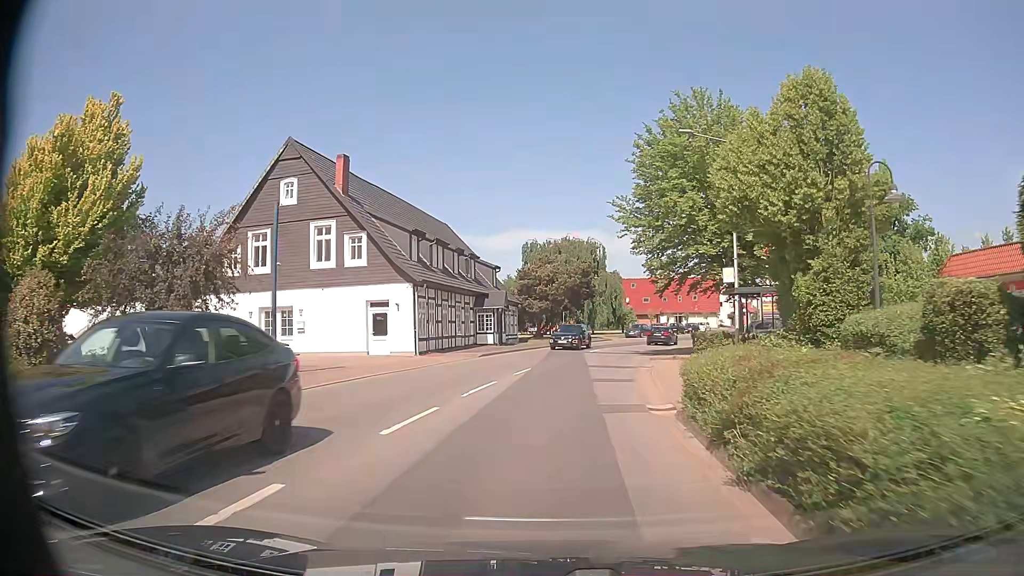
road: secondary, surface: asphalt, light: Day
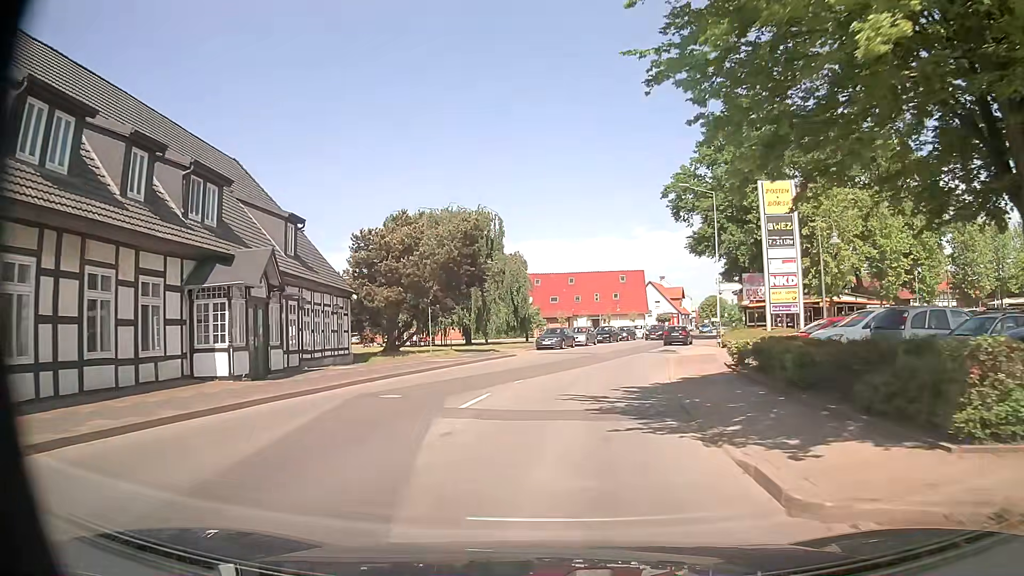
(+2.0, +26.5) m; +8°
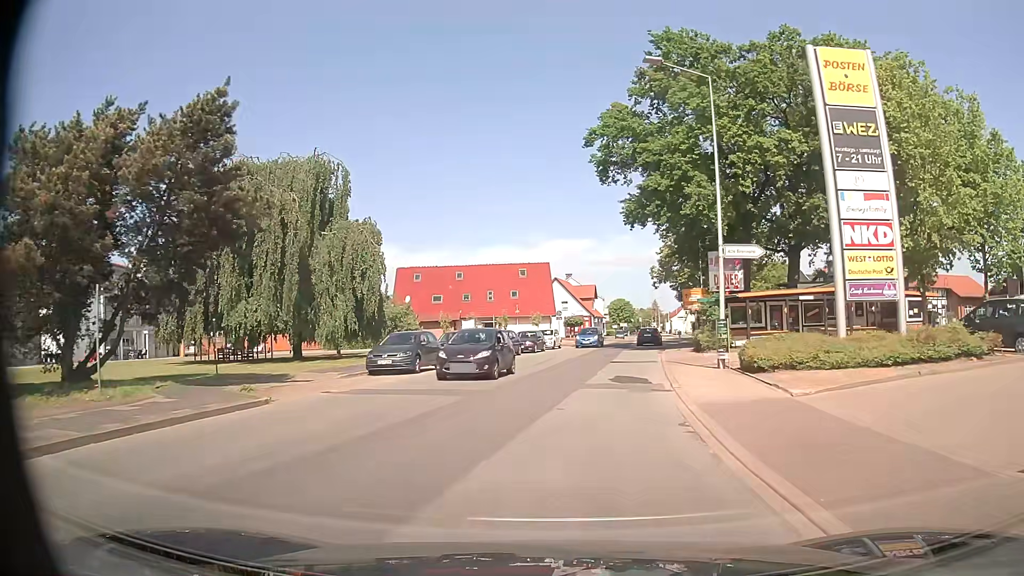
(+1.8, +20.6) m; +9°
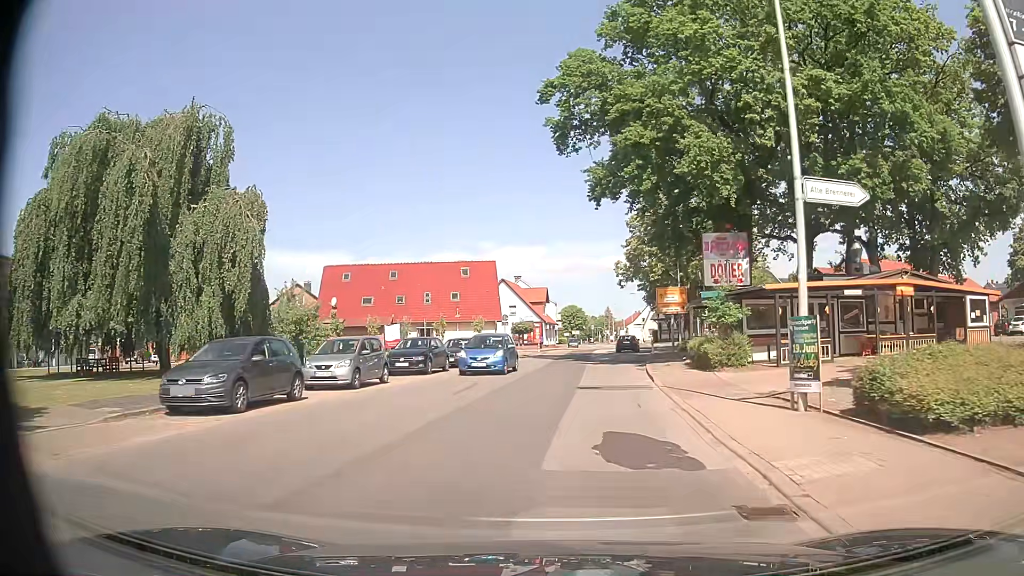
(+0.4, +10.4) m; +4°
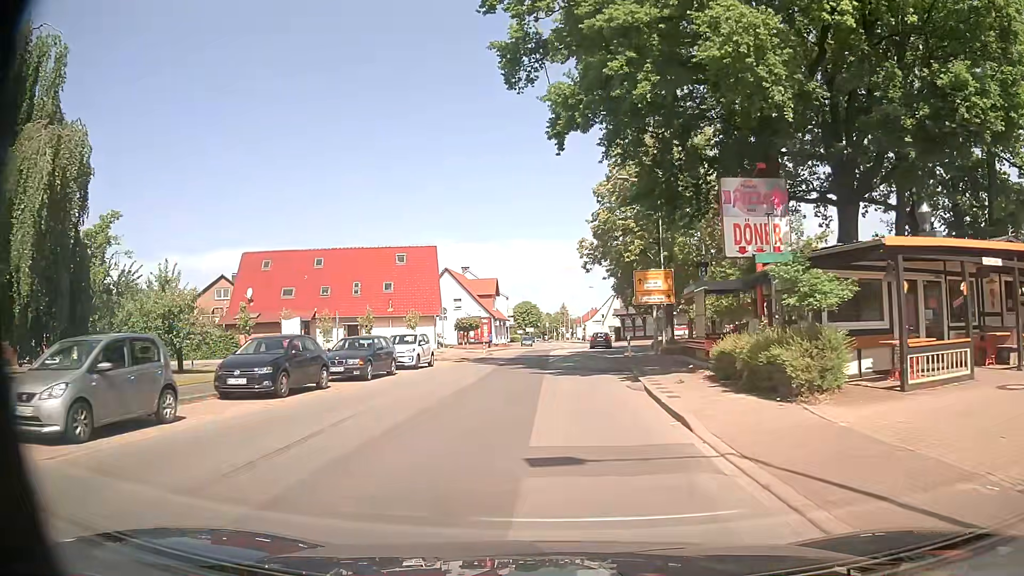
(+0.4, +10.6) m; +4°
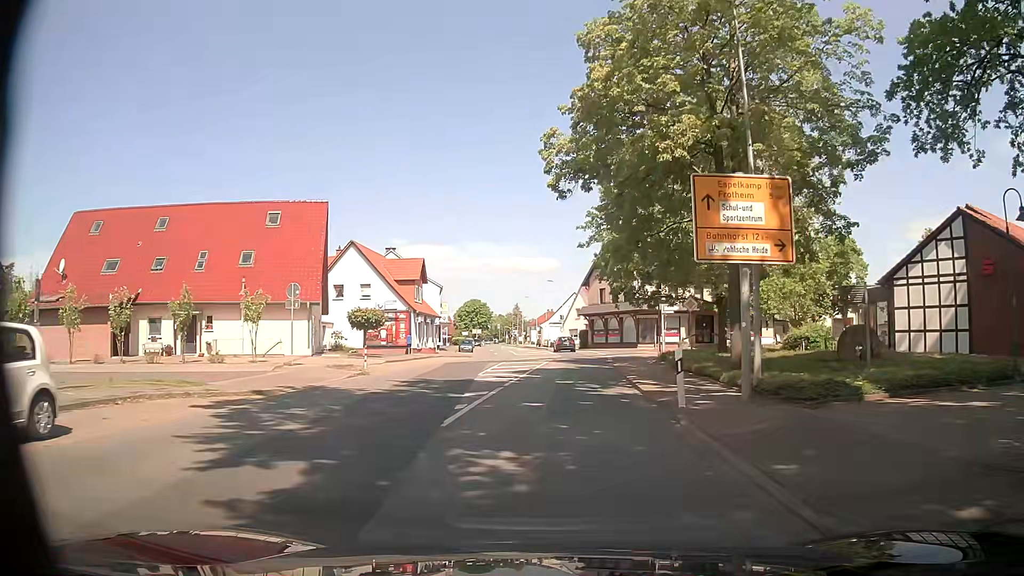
(+0.8, +22.1) m; +4°
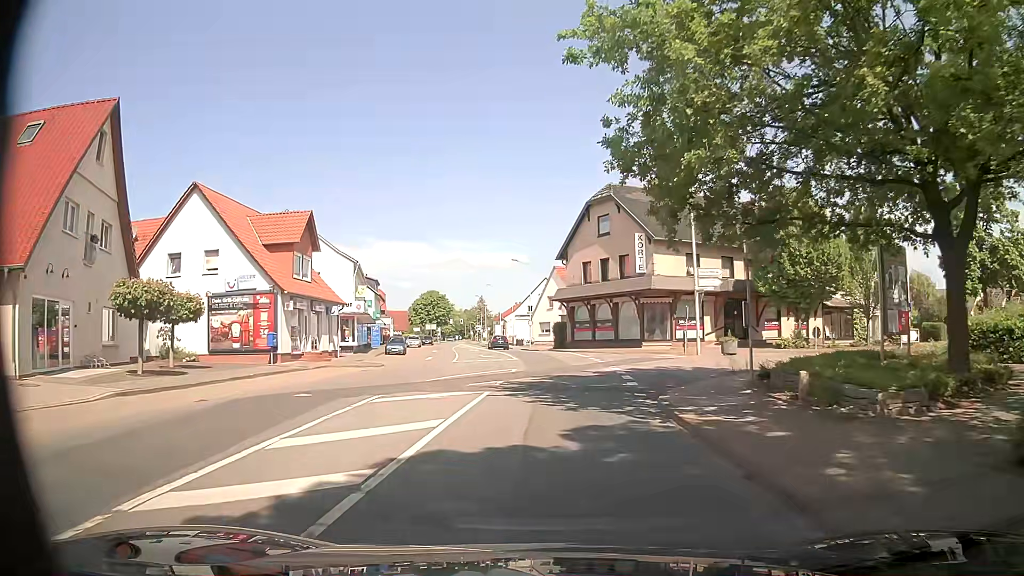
(+0.4, +21.6) m; +2°
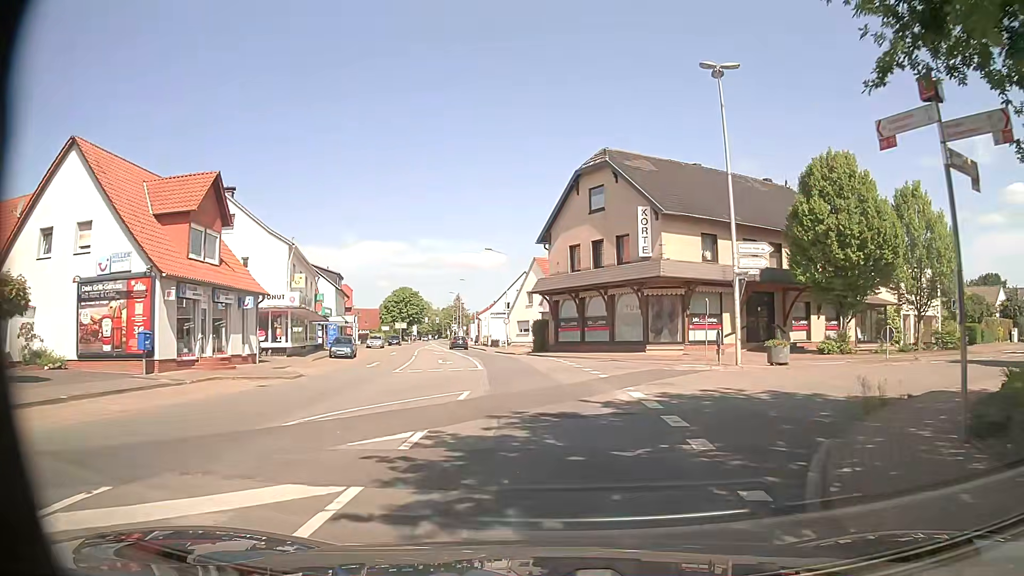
(0.0, +9.3) m; +1°
(+2, +10) (+8, +17) (+16, +23) (+25, +28) (+33, +34) (+41, +40) (+48, +47) (+56, +53) (+64, +59) (+73, +64) m
